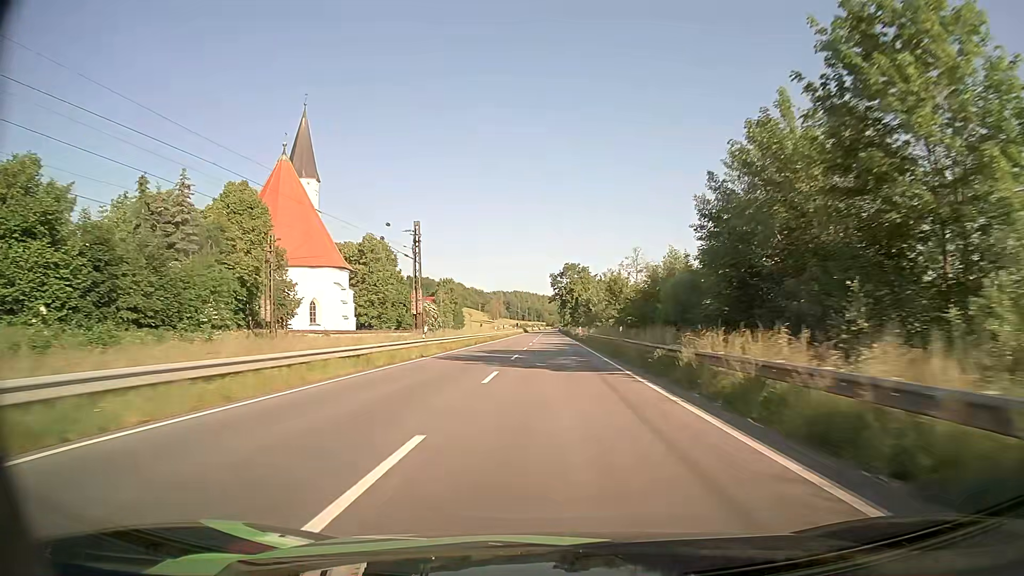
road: primary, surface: asphalt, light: Day
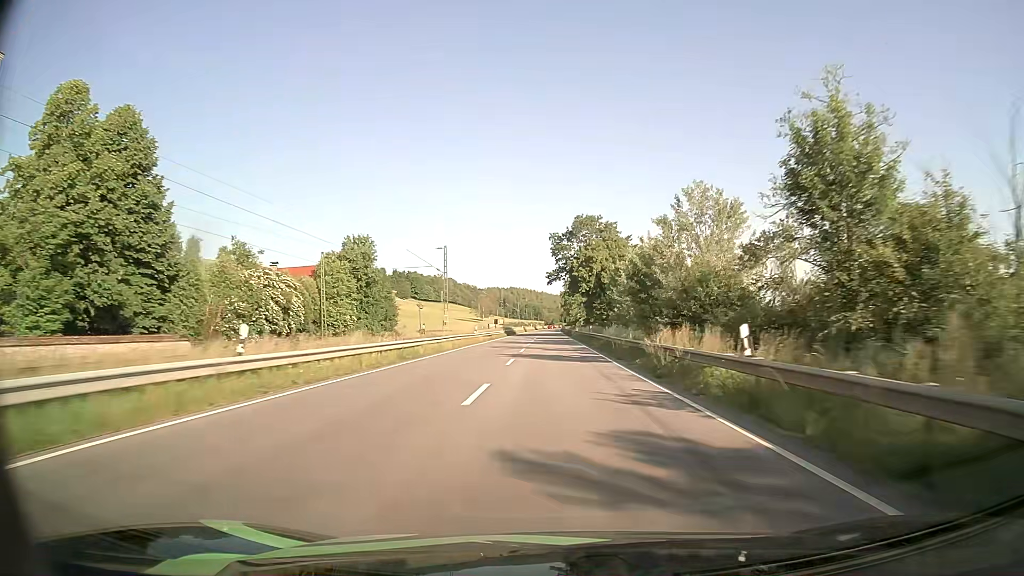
(-0.1, +65.2) m; 0°
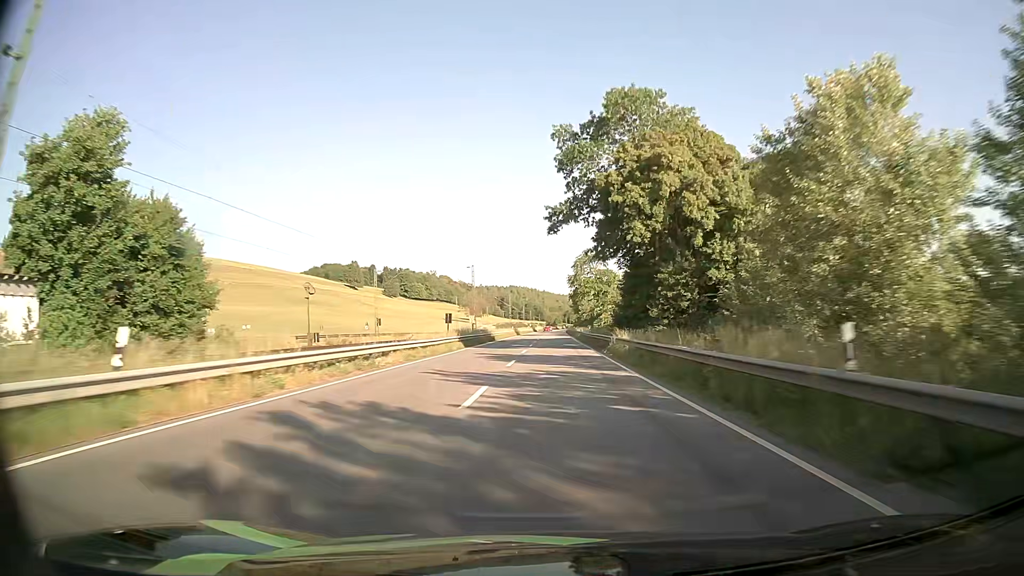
(-0.1, +48.7) m; 0°
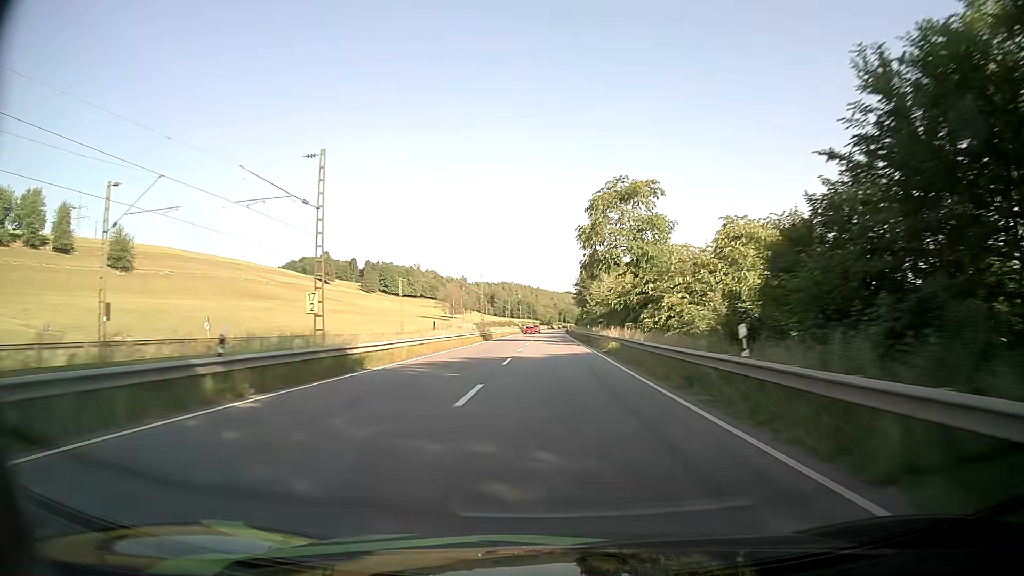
(+0.1, +48.3) m; 0°
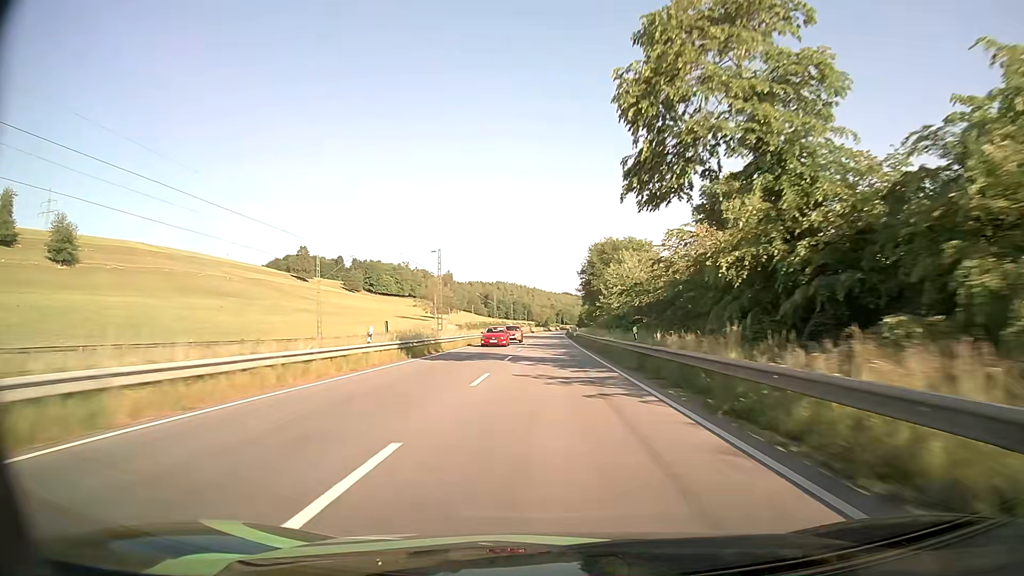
(+0.2, +32.0) m; 0°
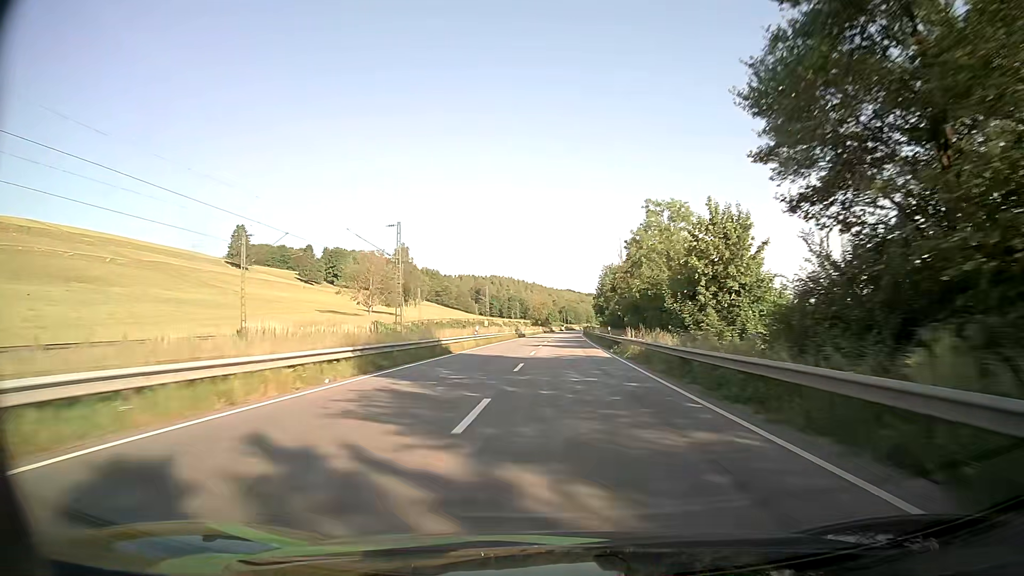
(-0.4, +79.8) m; 0°
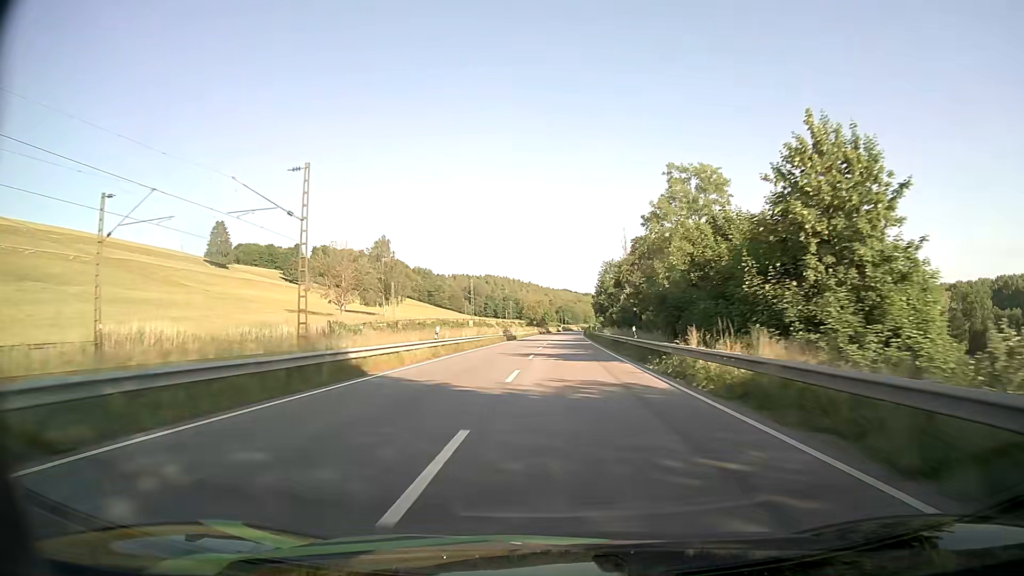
(0.0, +16.0) m; 0°
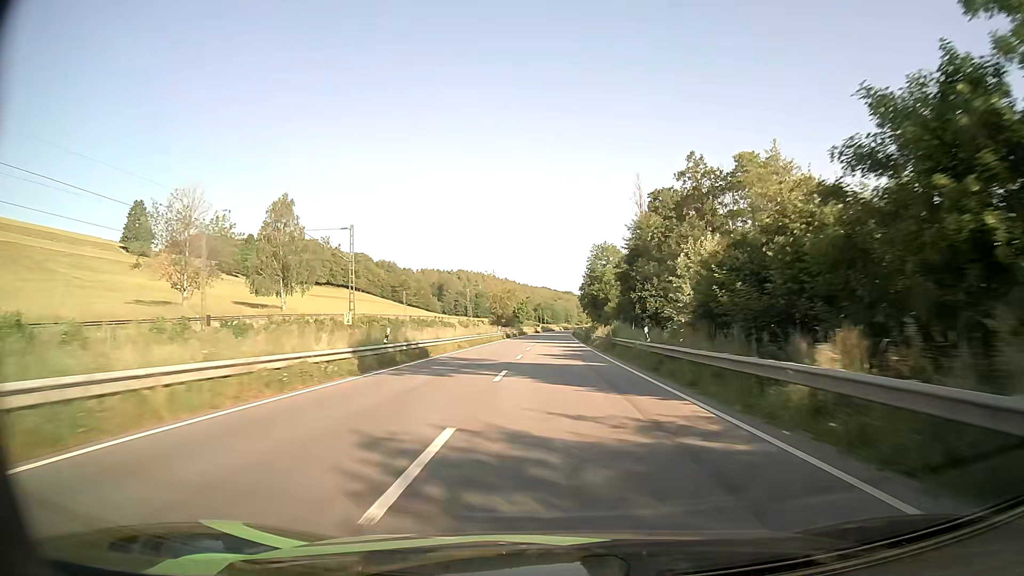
(+0.6, +48.2) m; +2°
(0, +10) (0, +20) (0, +30) (0, +40) (0, +50) (+1, +60) (+1, +70) (+1, +80) (+1, +90) (+1, +100) m
